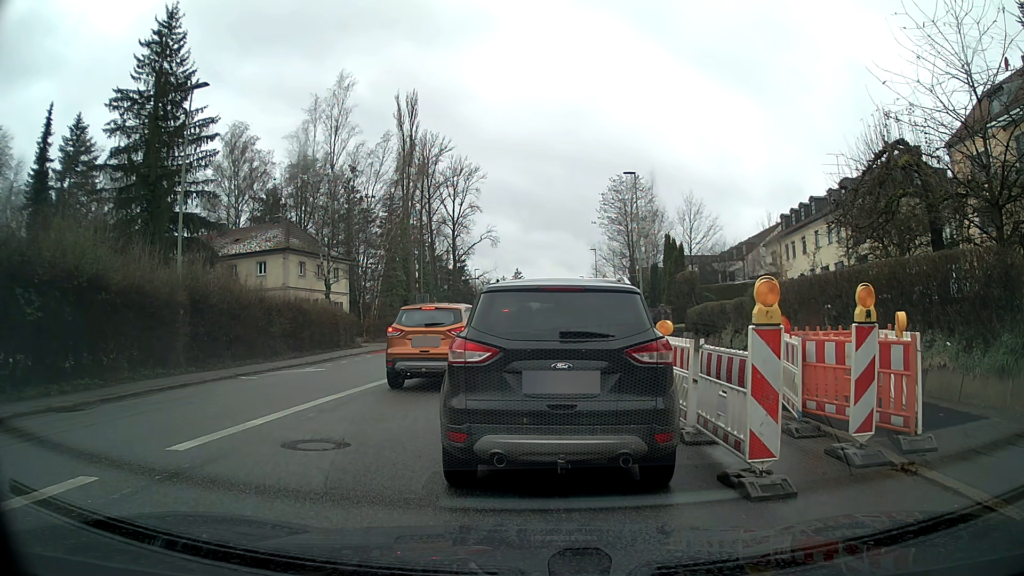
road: tertiary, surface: asphalt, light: Day
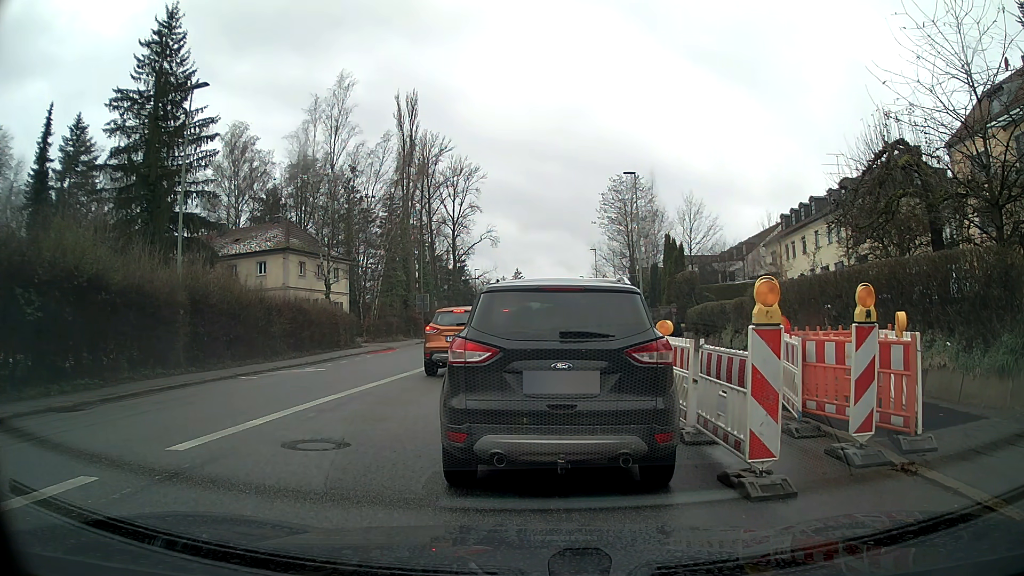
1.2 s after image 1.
(0.0, 0.0) m; 0°
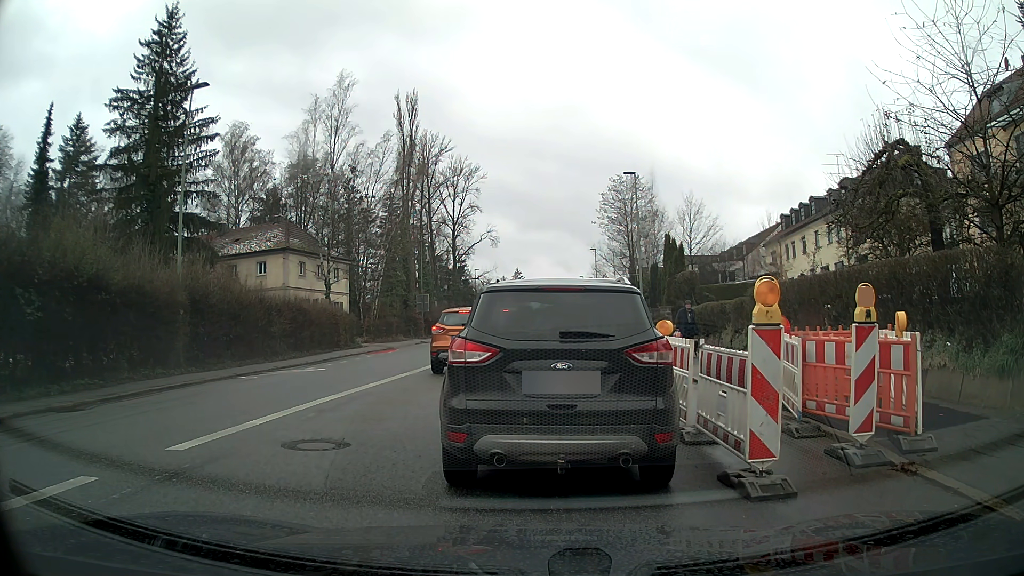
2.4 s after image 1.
(0.0, 0.0) m; 0°
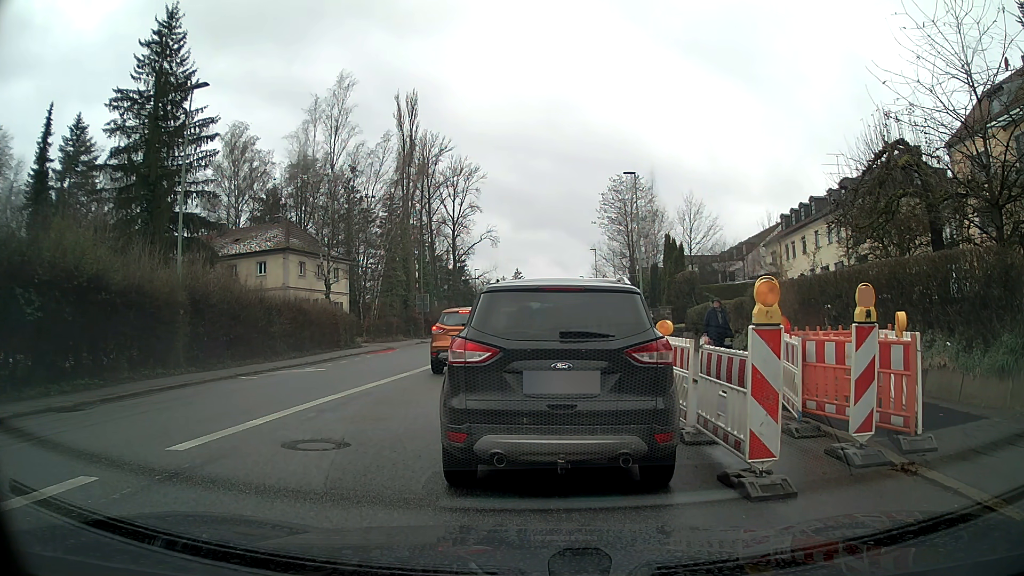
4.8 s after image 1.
(0.0, 0.0) m; 0°
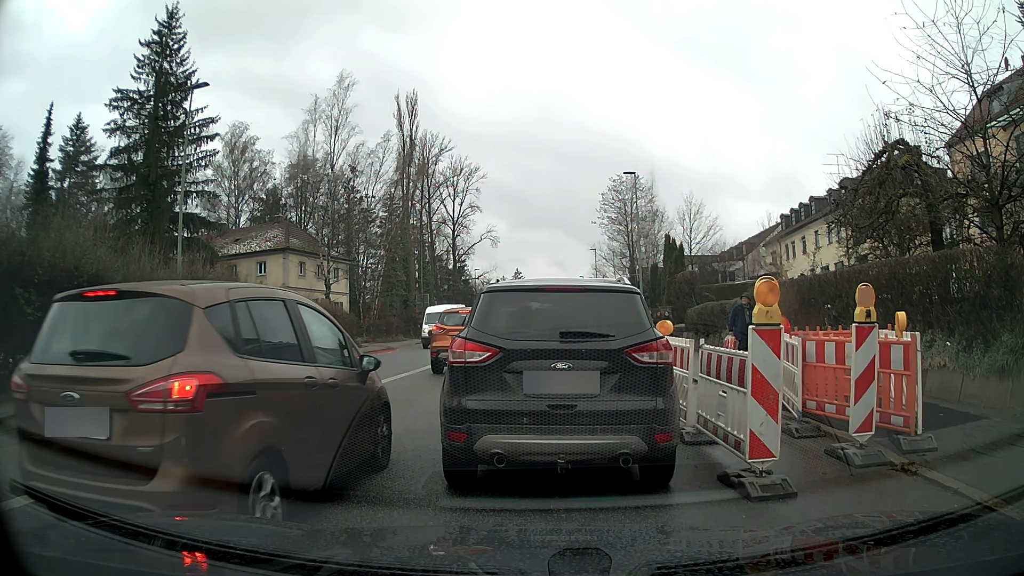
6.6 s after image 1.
(0.0, 0.0) m; 0°
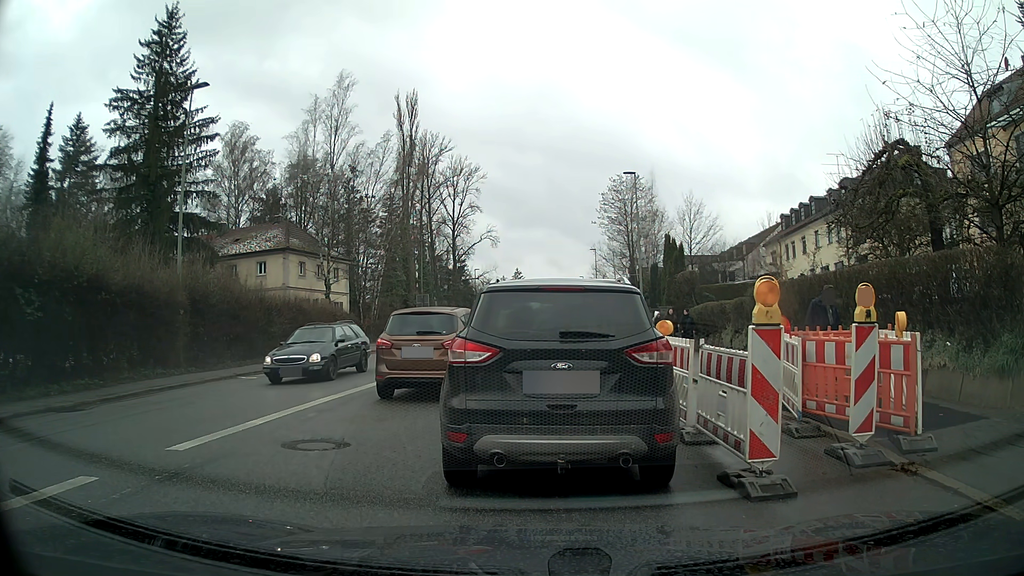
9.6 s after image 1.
(0.0, 0.0) m; 0°
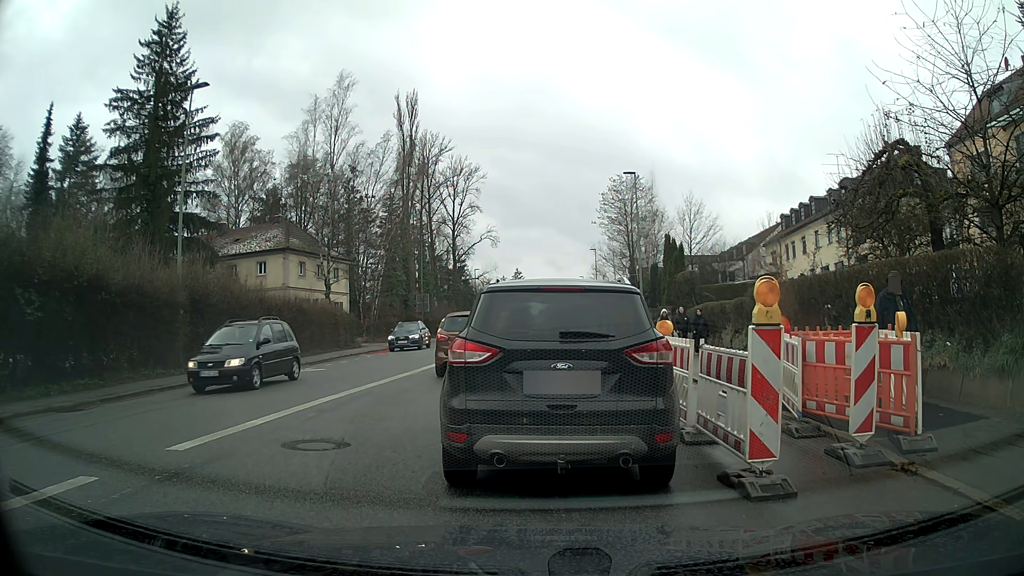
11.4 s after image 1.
(0.0, 0.0) m; 0°
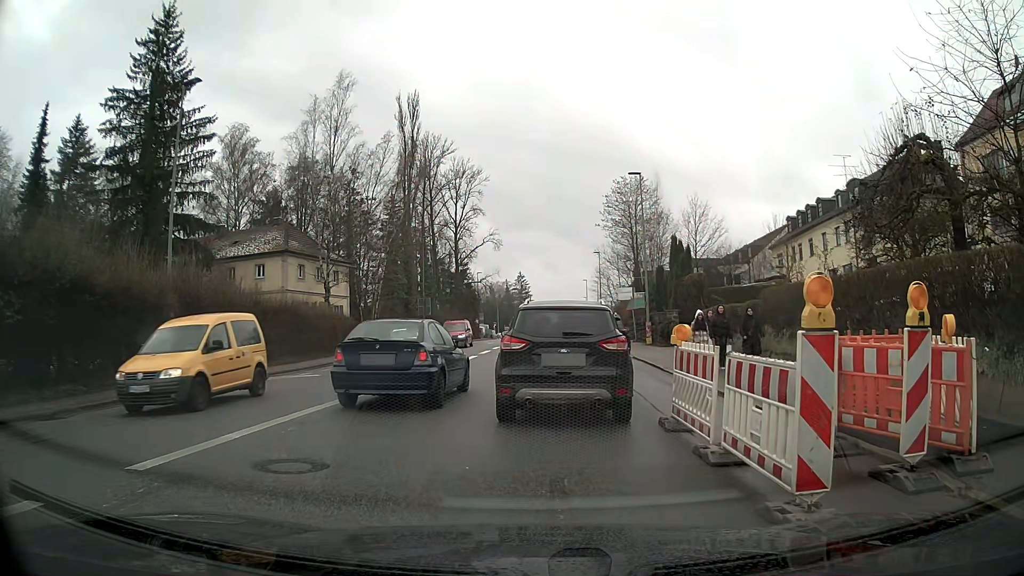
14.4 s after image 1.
(0.0, +1.0) m; -1°
(0, +10) (+1, +20) (+2, +30) (+3, +40) (+3, +50) (+3, +60) (+4, +70) (+4, +80) (+5, +90) (+5, +100) m
